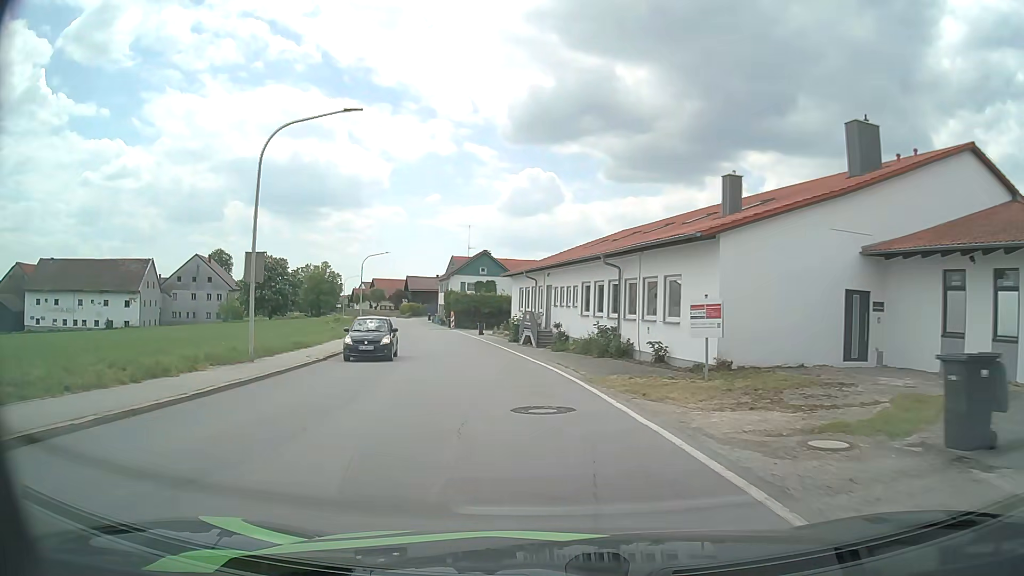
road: secondary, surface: asphalt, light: Day
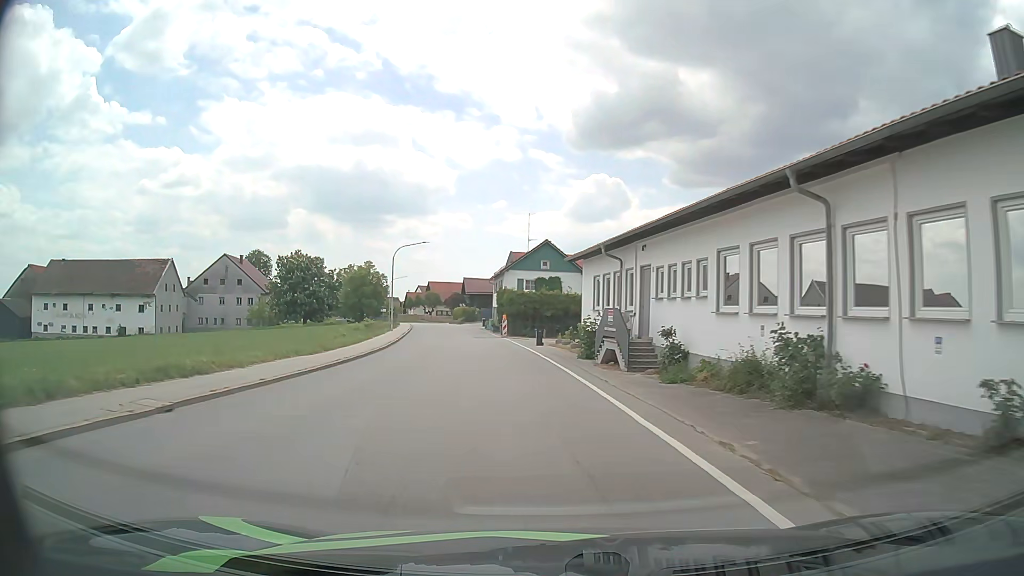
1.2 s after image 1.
(-0.7, +14.0) m; -5°
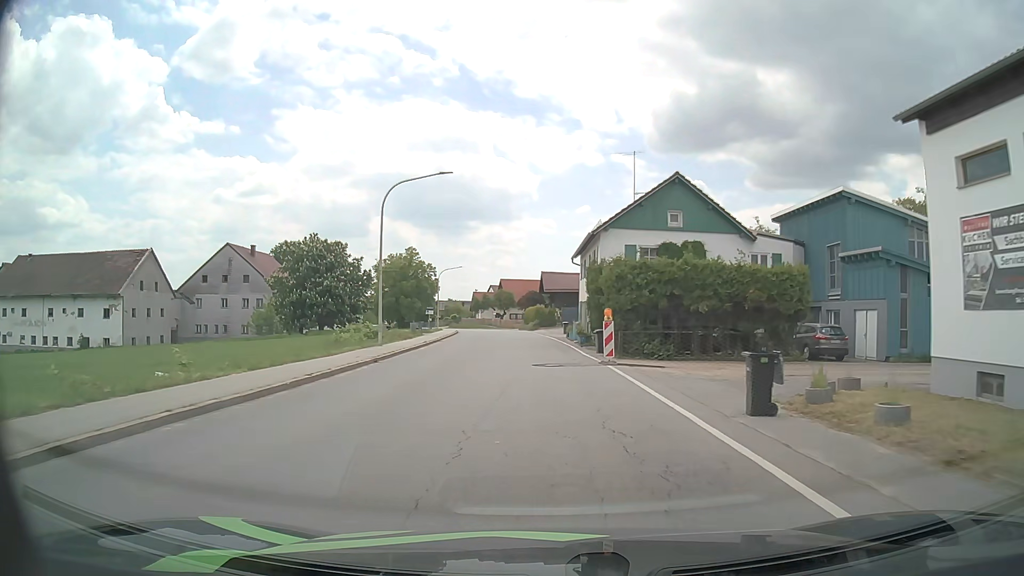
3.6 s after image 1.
(-2.2, +27.6) m; -7°
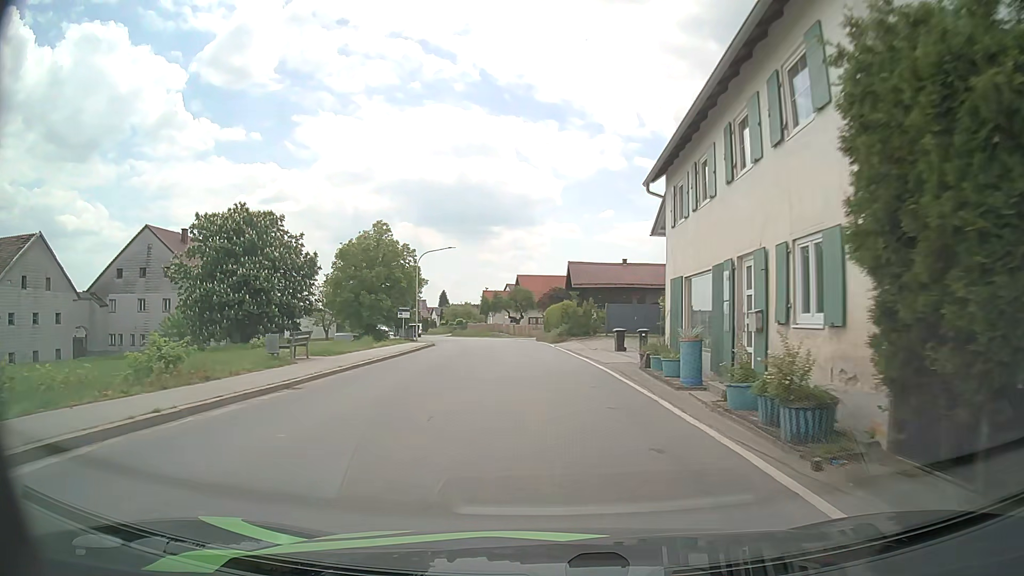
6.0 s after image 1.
(-0.6, +25.4) m; -2°
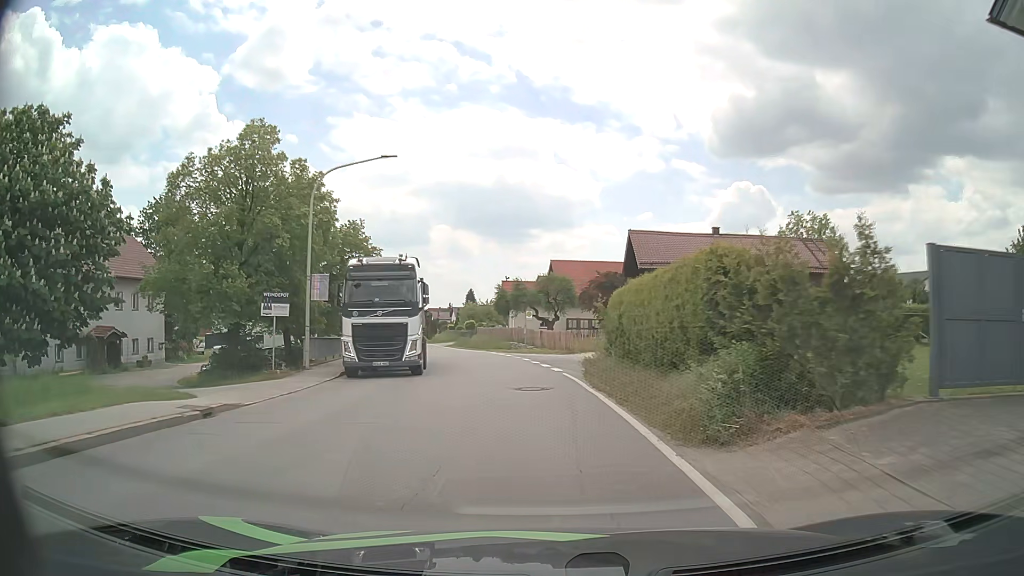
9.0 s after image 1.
(-0.7, +30.6) m; -3°
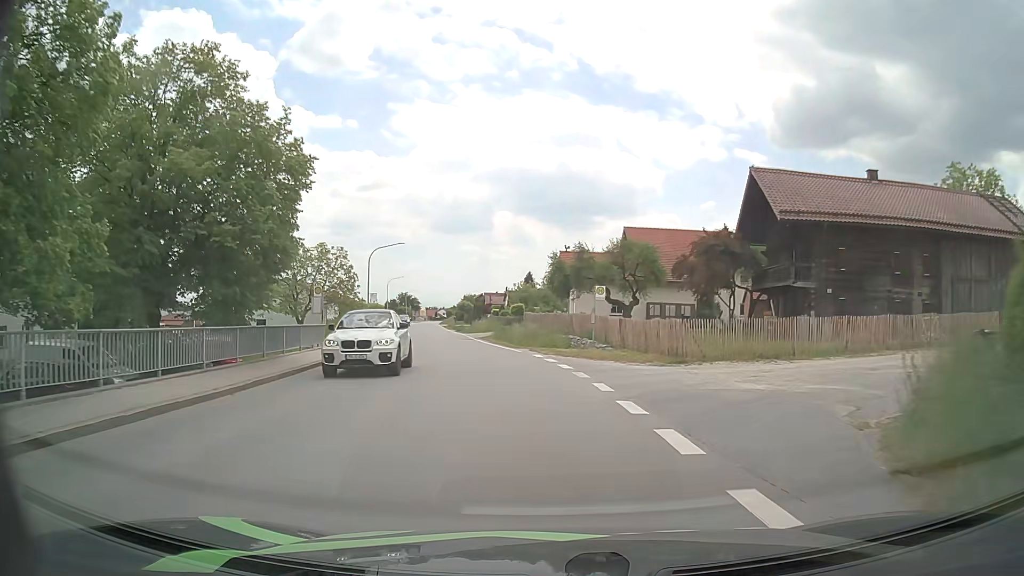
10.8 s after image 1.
(-0.8, +18.6) m; -6°
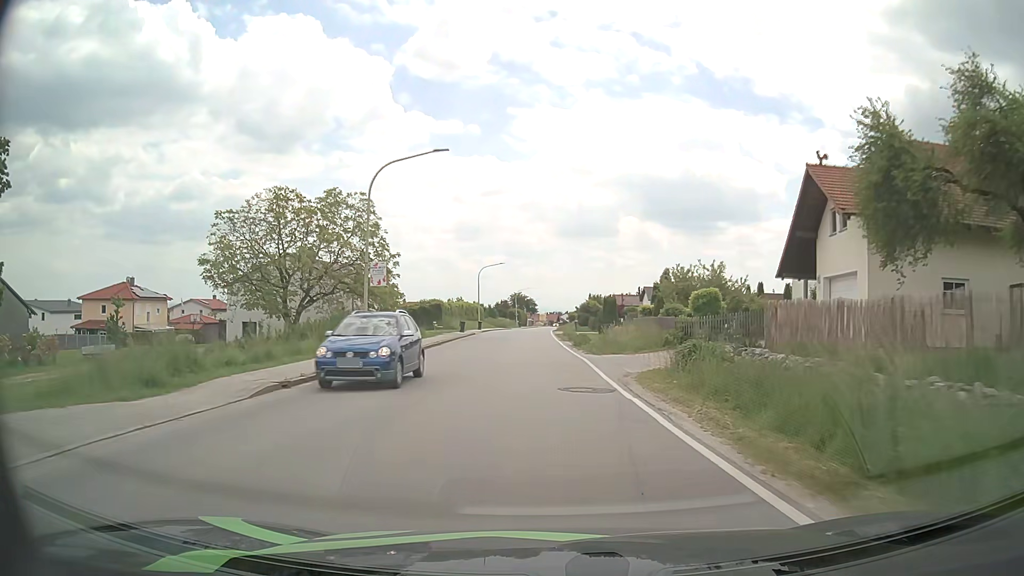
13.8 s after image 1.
(-3.4, +32.2) m; -10°
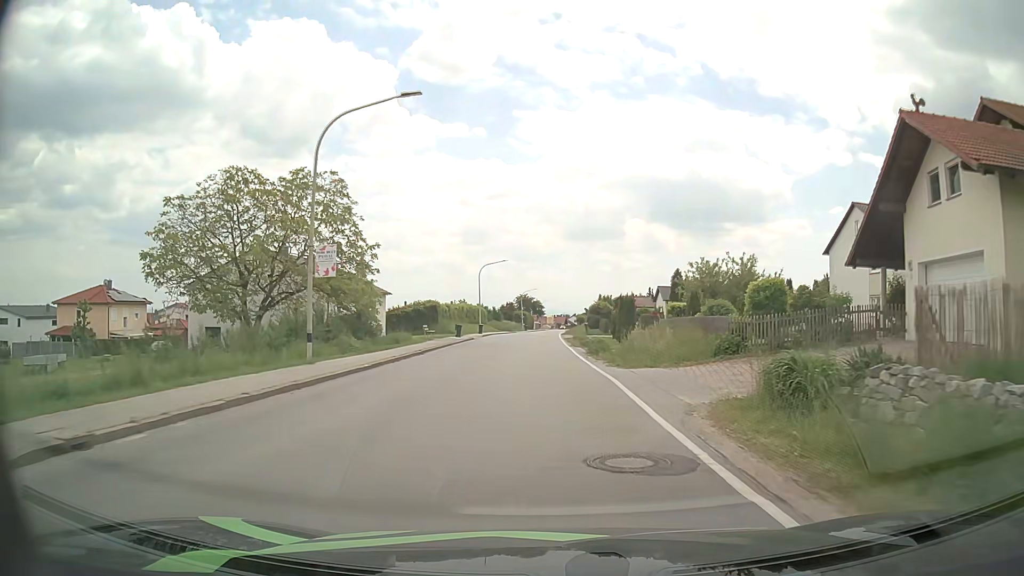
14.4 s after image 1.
(0.0, +6.8) m; -1°
(0, +10) (0, +20) (-1, +30) (-1, +40) (-1, +50) (-1, +60) (0, +70) (0, +80) (0, +90) (+1, +100) m
